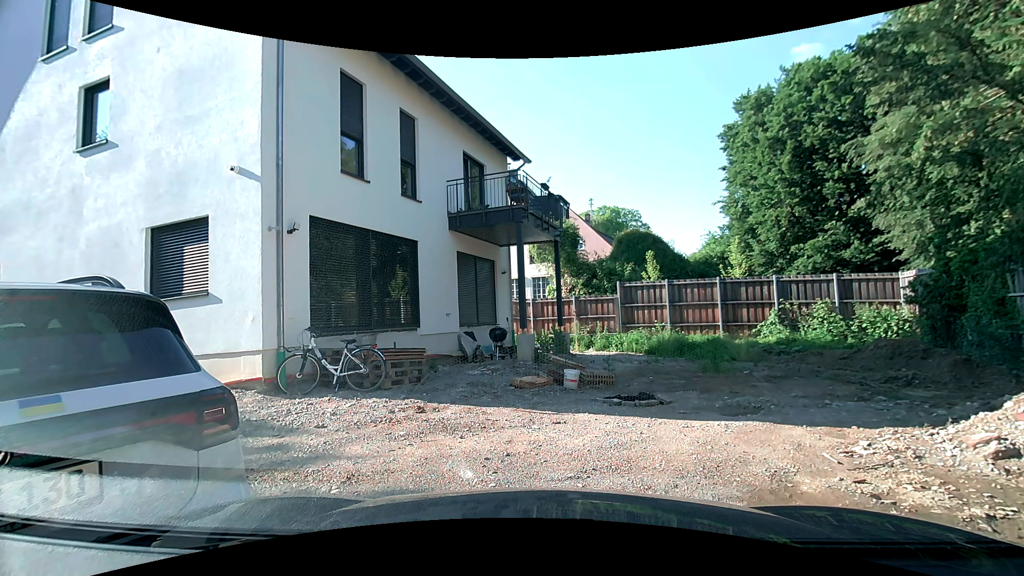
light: Day
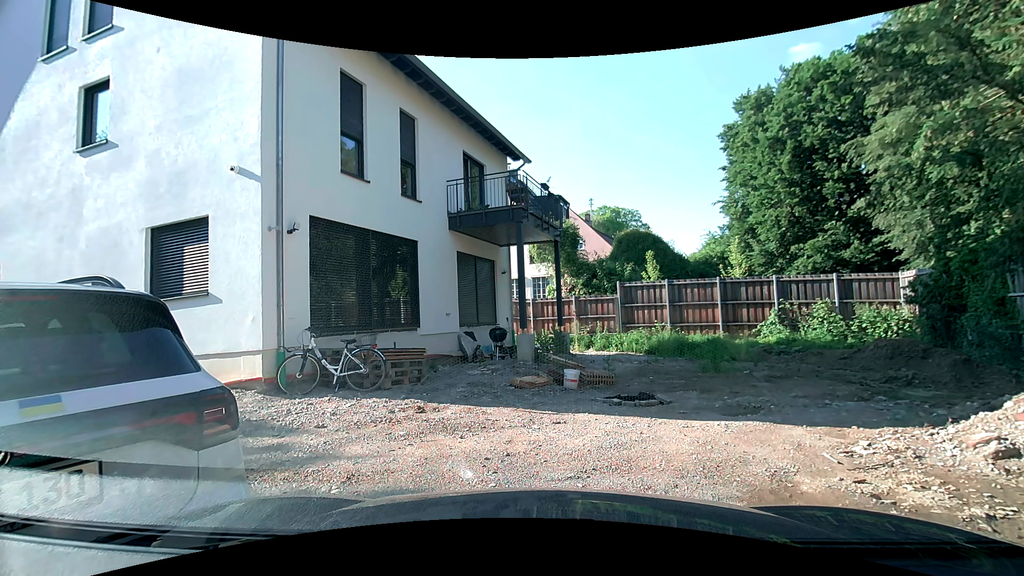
(0.0, 0.0) m; 0°
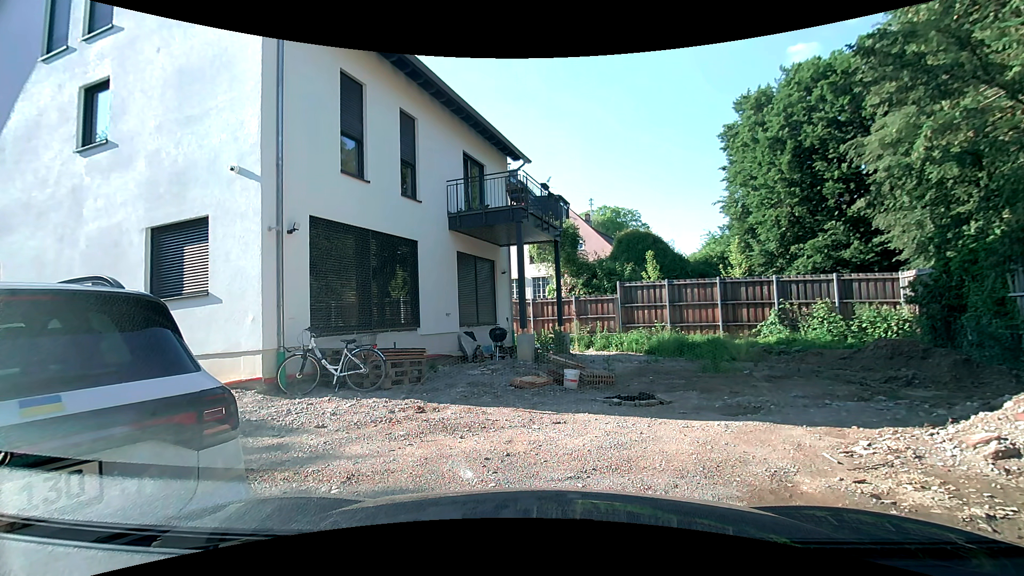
(0.0, 0.0) m; 0°
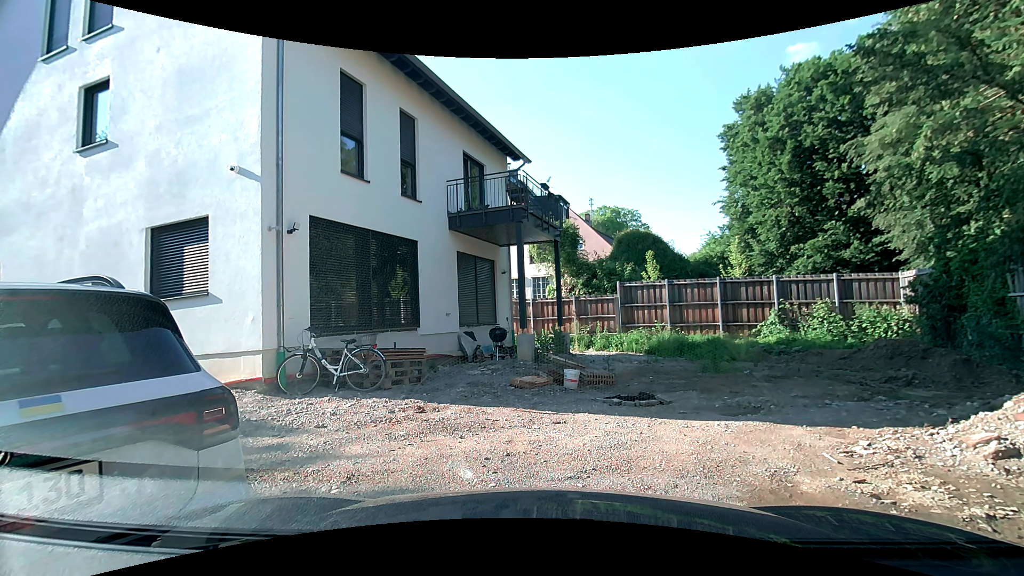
(0.0, 0.0) m; 0°
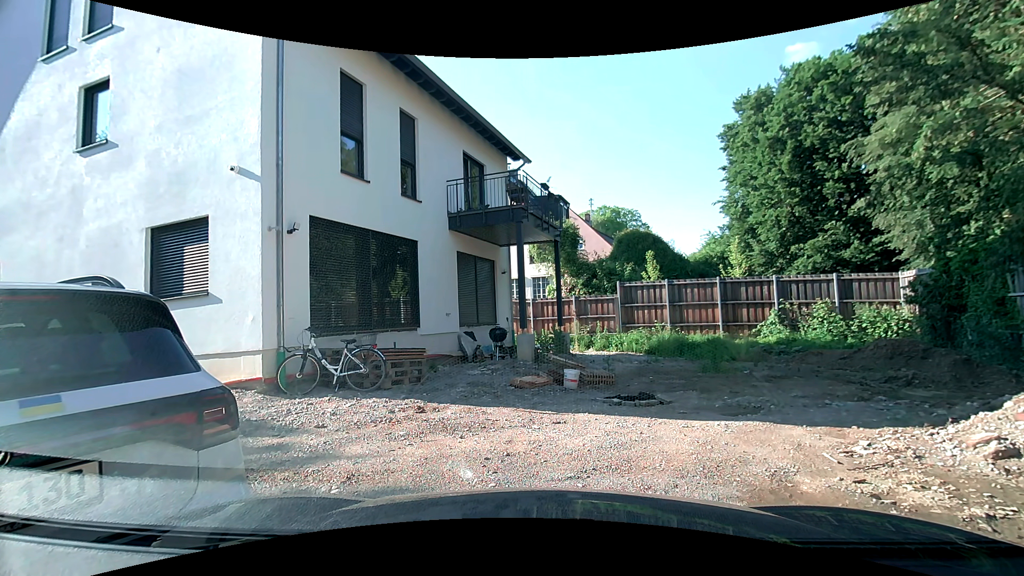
(0.0, 0.0) m; 0°
